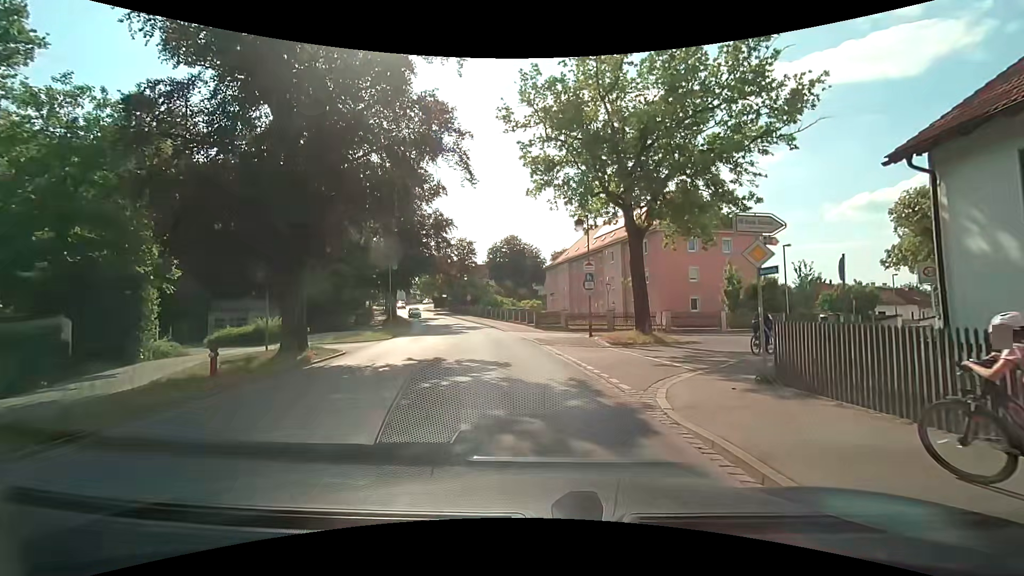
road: tertiary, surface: asphalt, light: Day
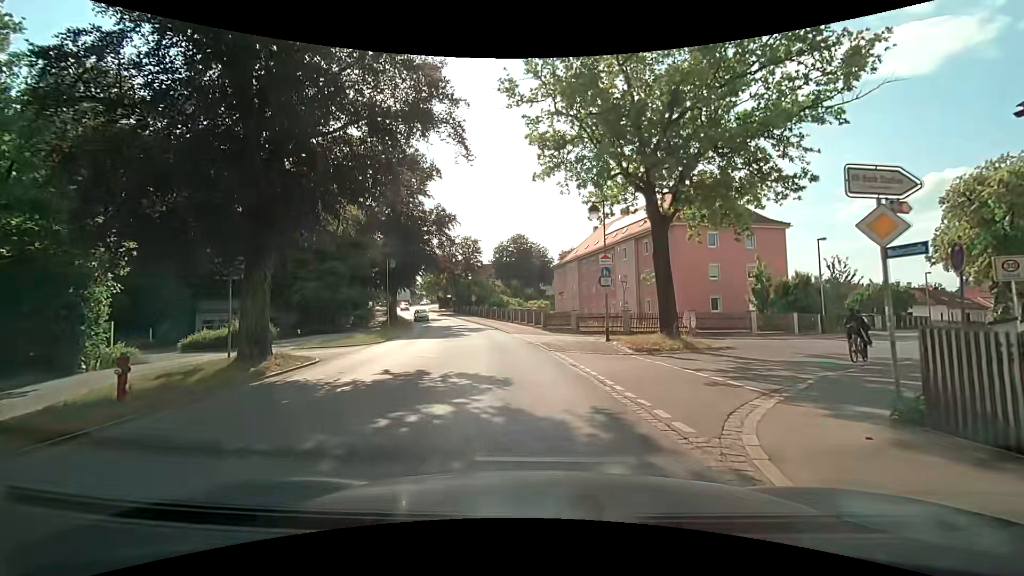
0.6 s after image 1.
(0.0, +3.2) m; 0°
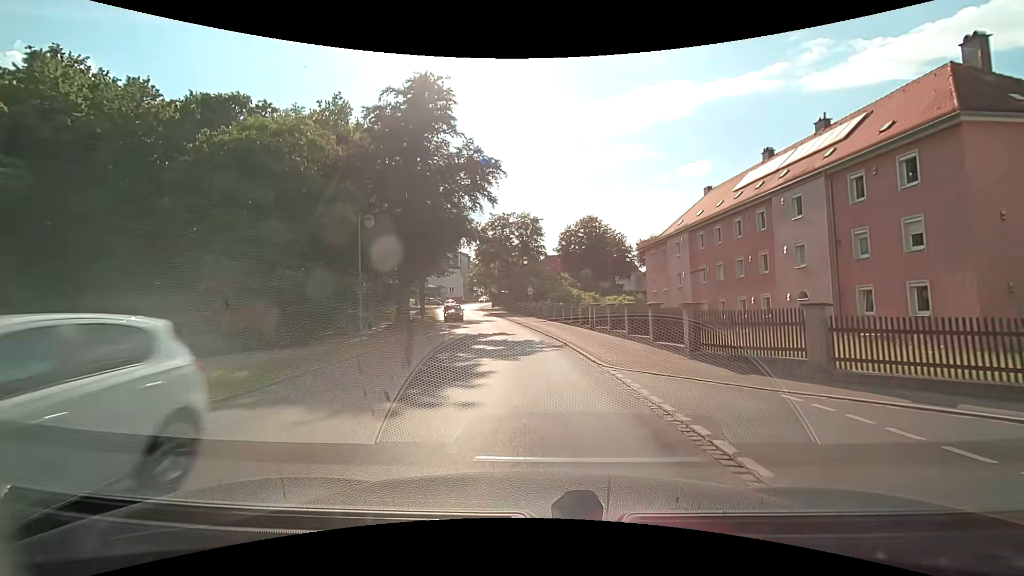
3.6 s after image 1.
(-1.6, +21.2) m; -7°
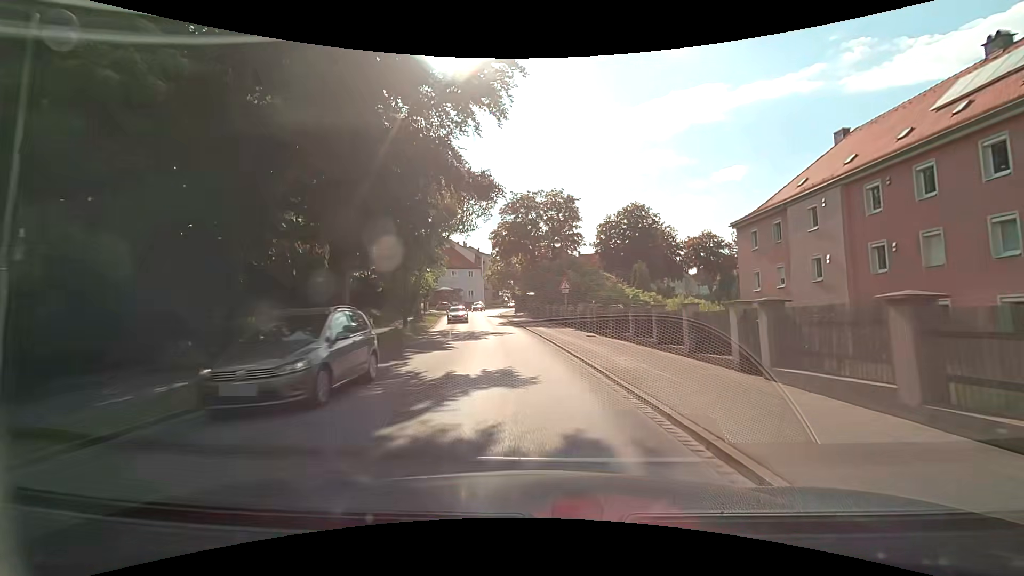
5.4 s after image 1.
(-0.6, +16.9) m; -4°
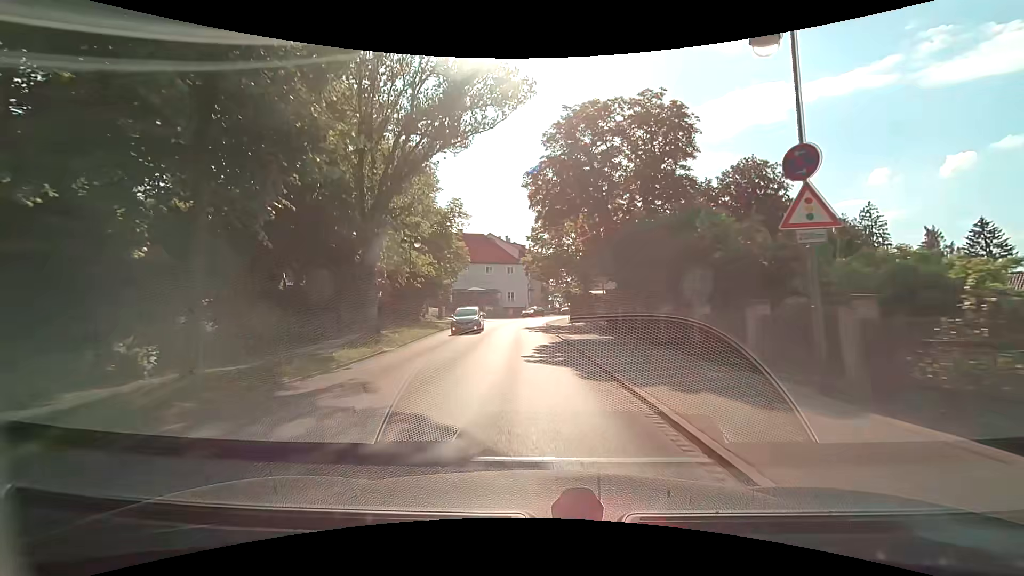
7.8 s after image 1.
(-1.2, +25.3) m; -6°
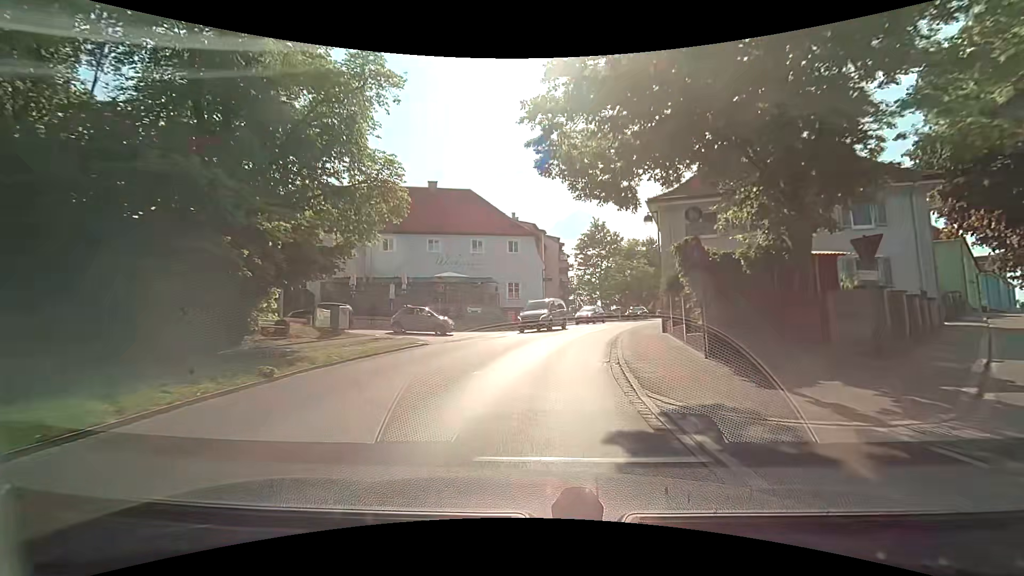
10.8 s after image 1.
(-0.8, +33.1) m; -2°
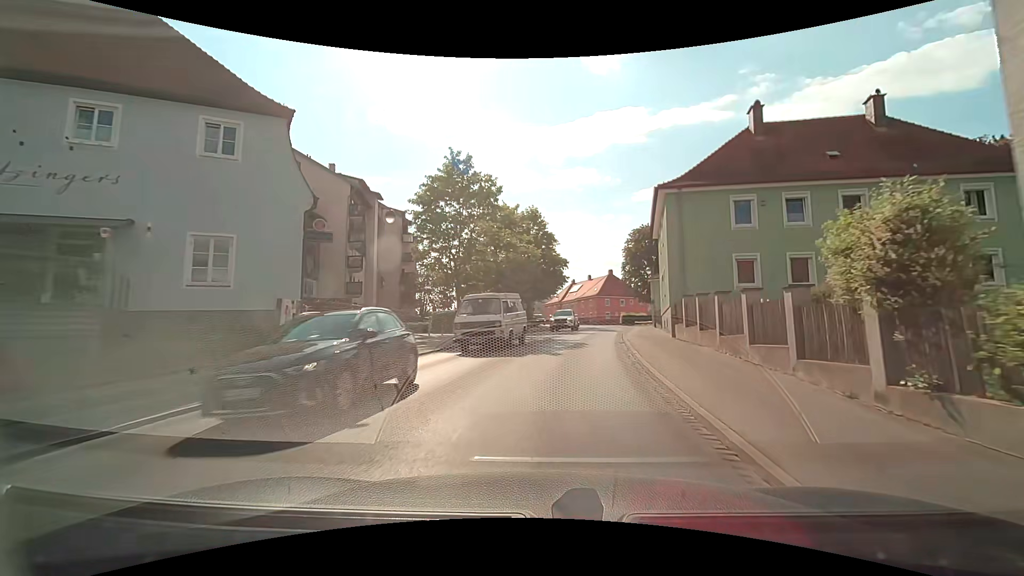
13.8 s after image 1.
(+3.8, +30.0) m; +16°
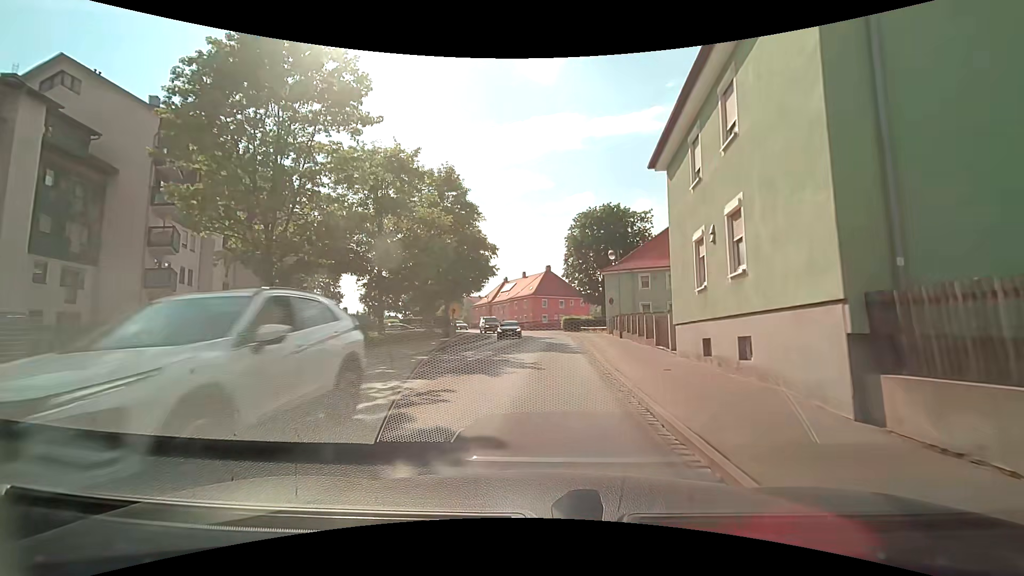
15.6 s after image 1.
(+1.3, +17.3) m; +8°
(0, +10) (+1, +20) (+1, +30) (+1, +40) (+1, +50) (0, +60) (-3, +69) (-7, +79) (-11, +88) (-16, +96) m
